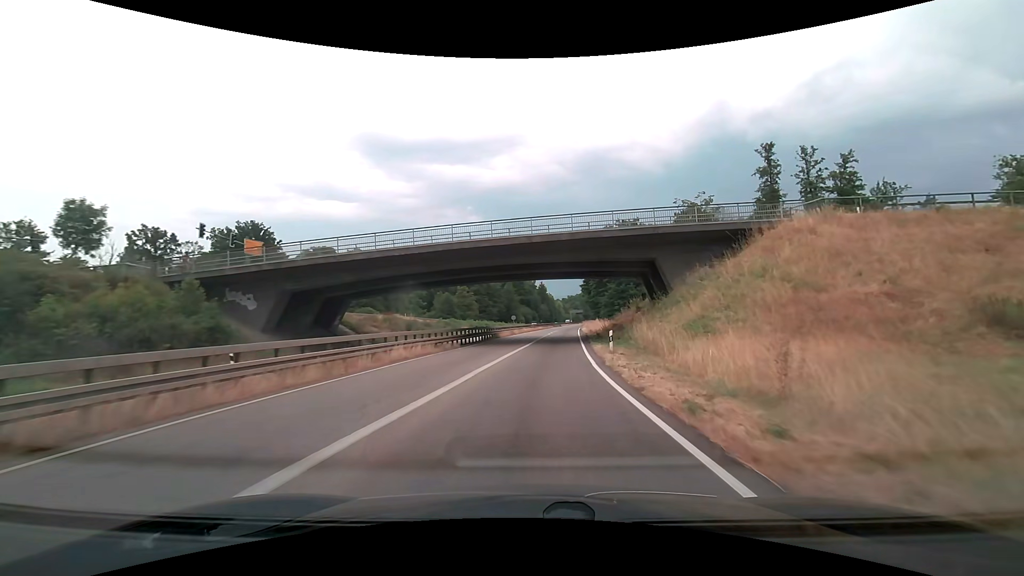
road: trunk_link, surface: asphalt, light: Day
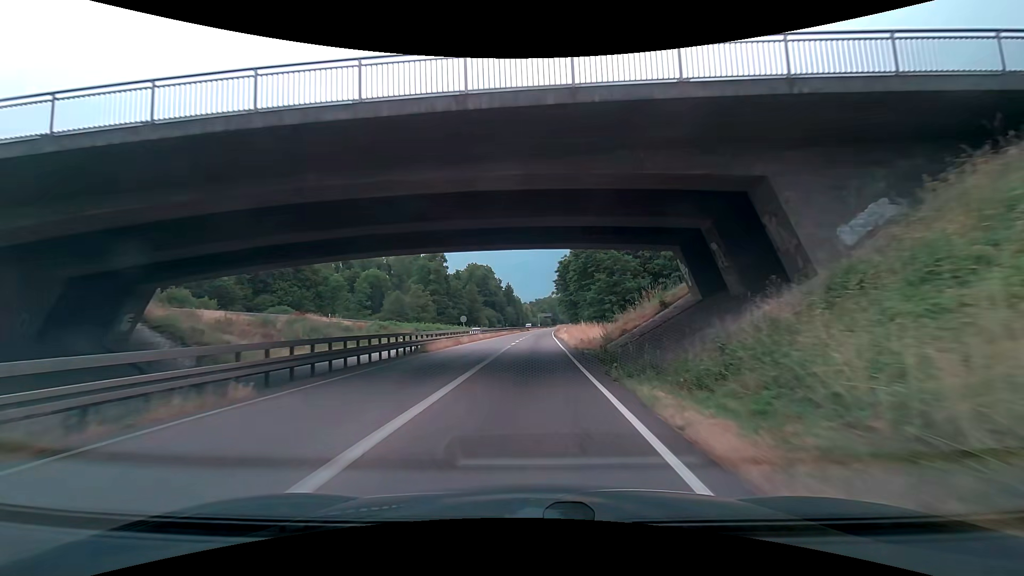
(+0.8, +20.1) m; +3°
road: trunk
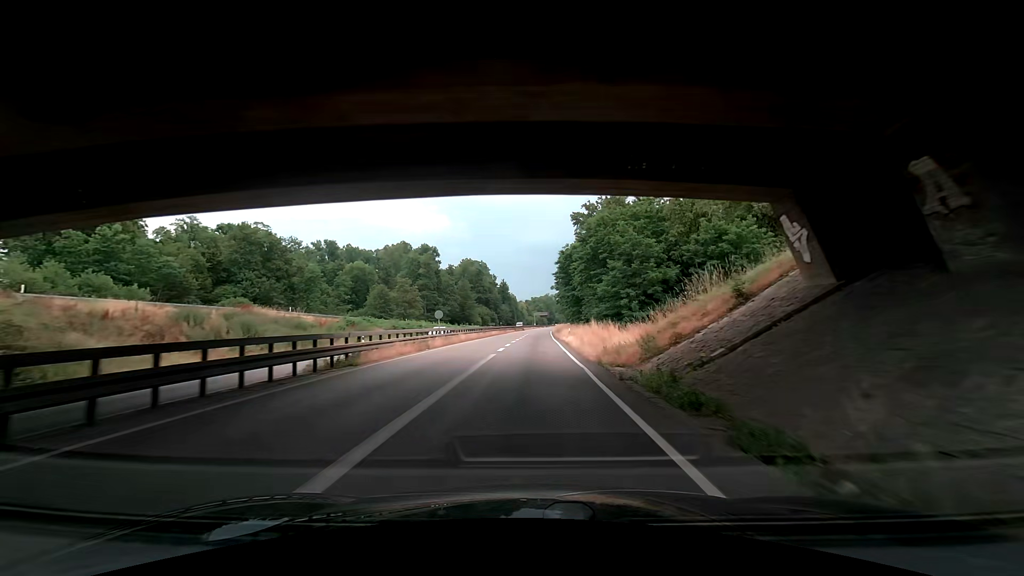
(+0.1, +10.8) m; +1°
(0, +10) (0, +20) (0, +30) (0, +40) (0, +50) (+1, +60) (+1, +70) (+1, +80) (+2, +90) (+2, +100) m
